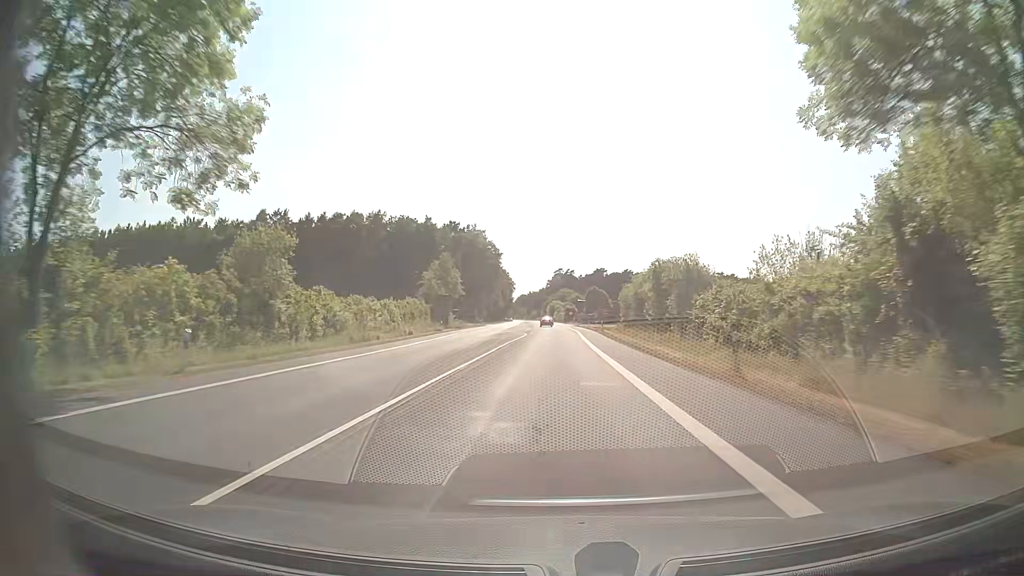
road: secondary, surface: asphalt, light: Day
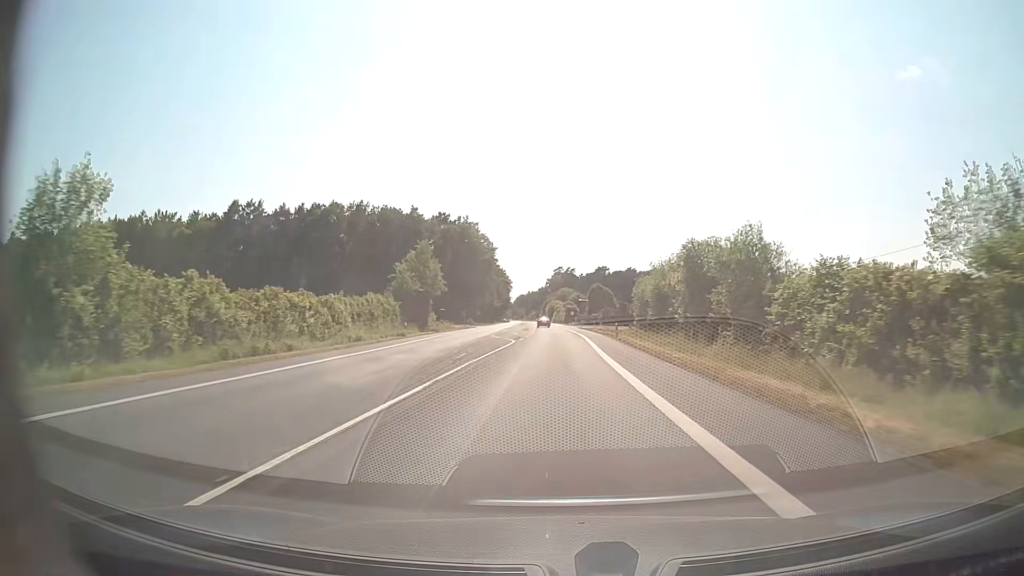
(0.0, +15.9) m; 0°
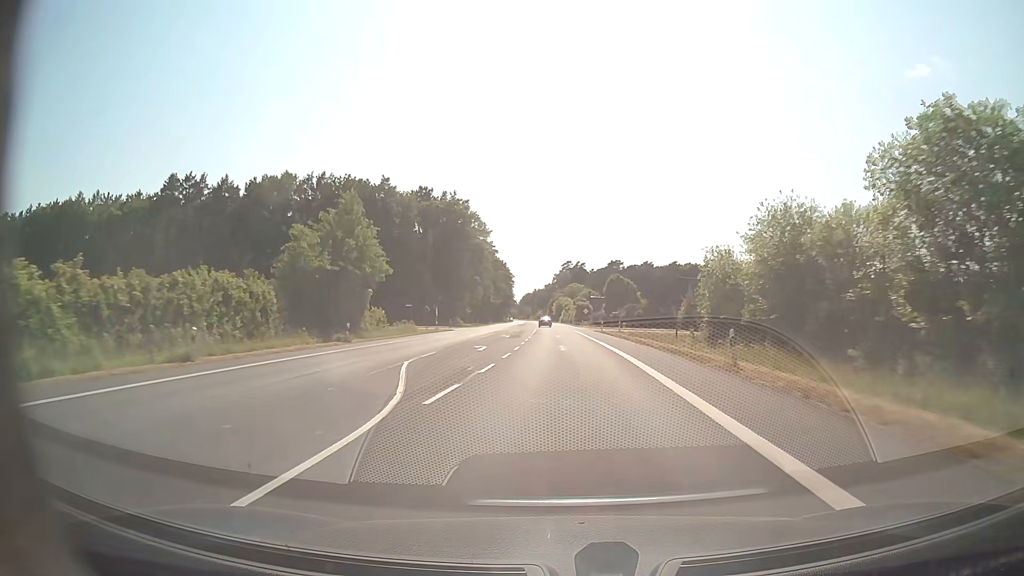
(0.0, +31.7) m; 0°
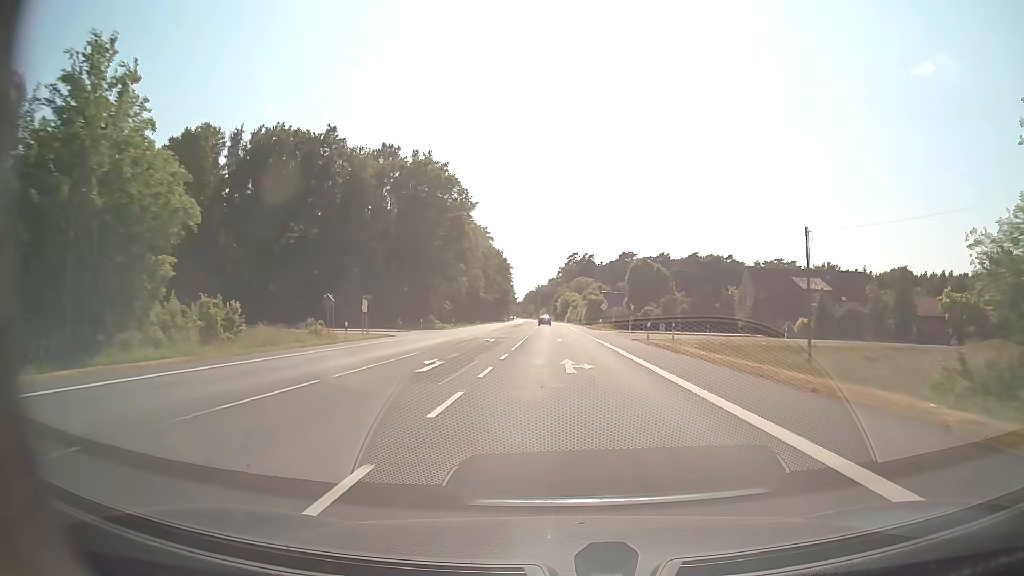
(-0.1, +31.7) m; 0°
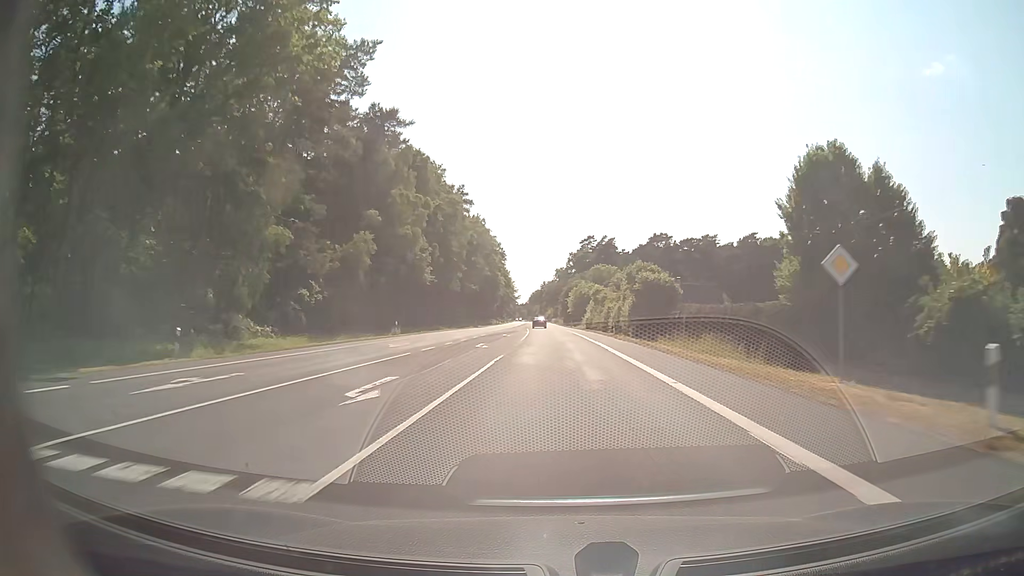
(-0.4, +63.3) m; -1°
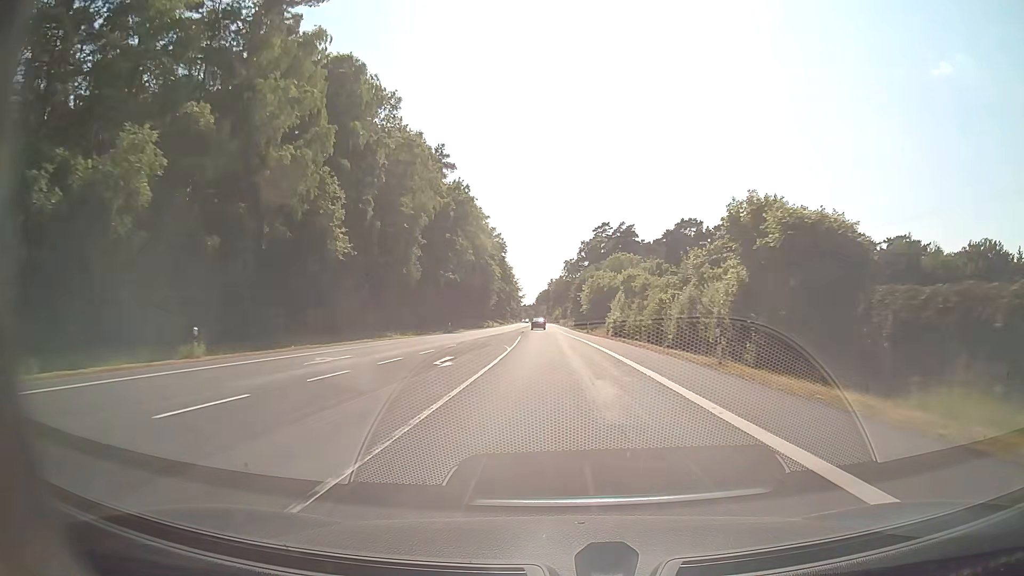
(-0.1, +31.6) m; -1°
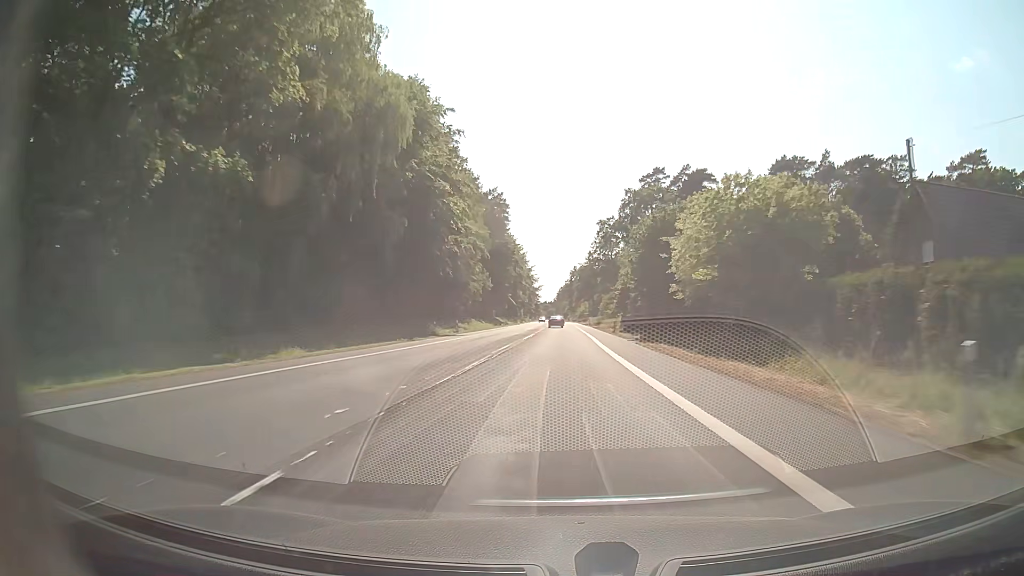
(-0.9, +63.2) m; -2°
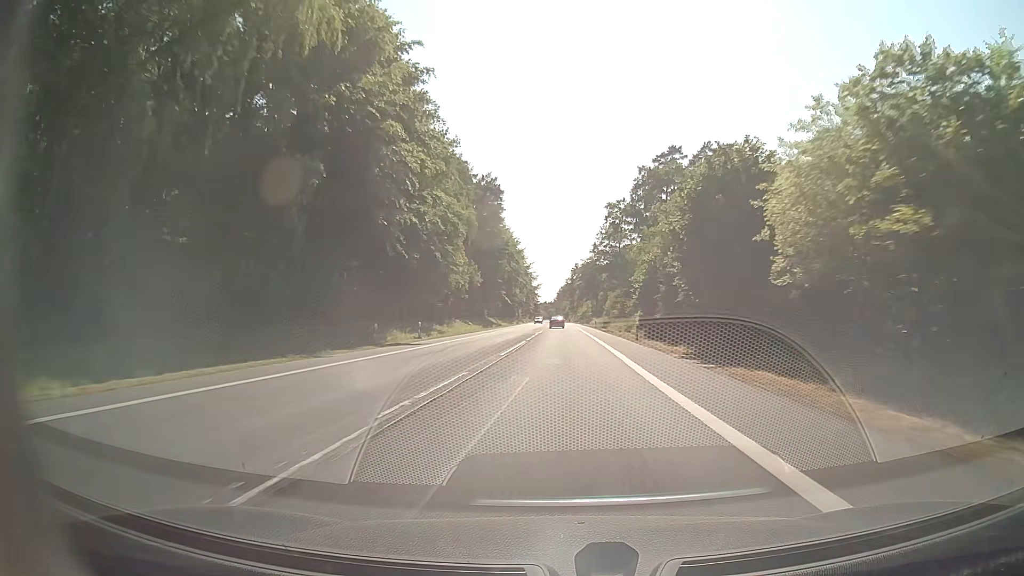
(-0.1, +15.8) m; 0°
(0, +10) (0, +20) (0, +30) (0, +40) (0, +50) (+1, +60) (+1, +70) (+1, +80) (+1, +90) (+1, +100) m
